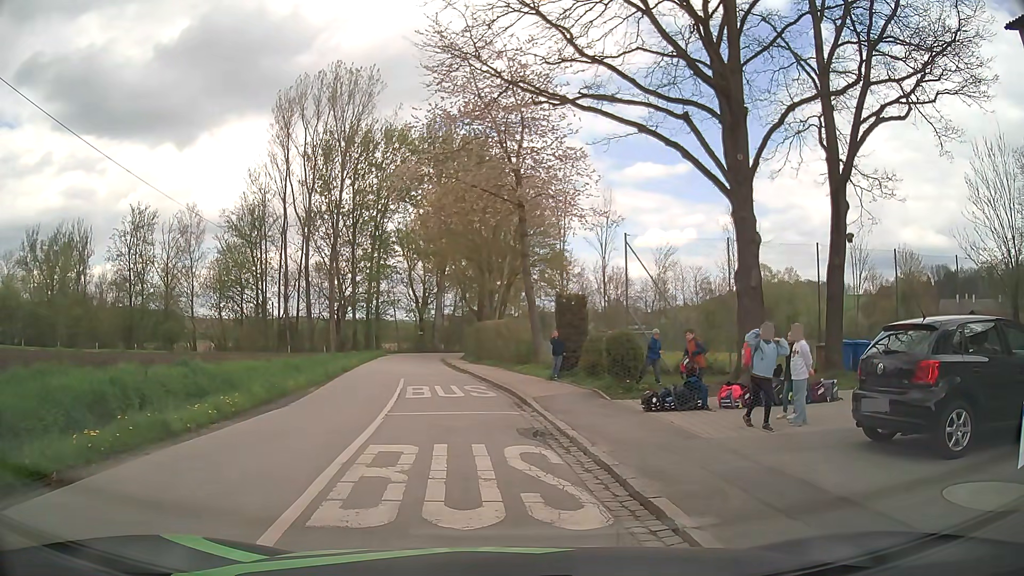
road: tertiary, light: Day
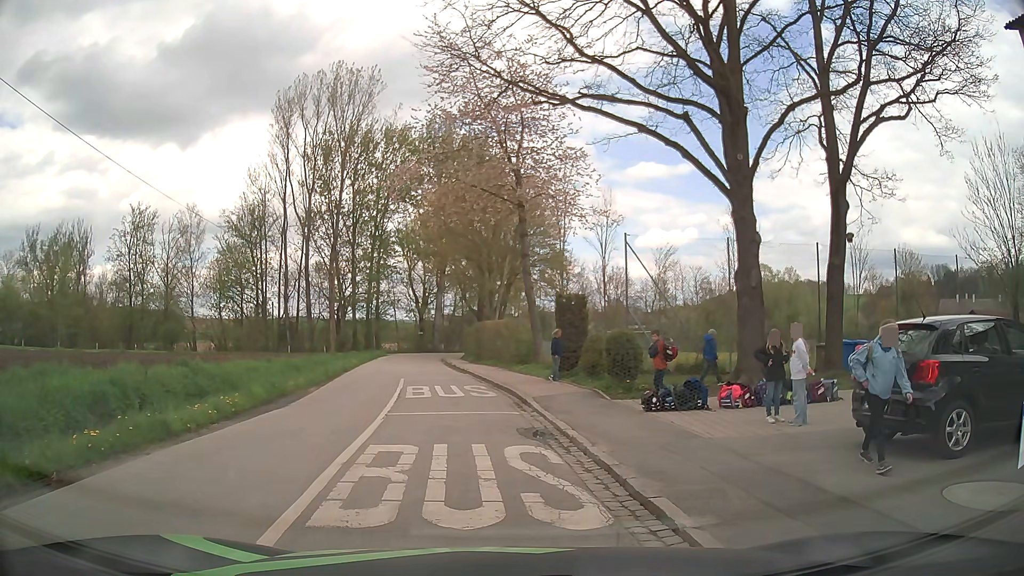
(0.0, 0.0) m; 0°
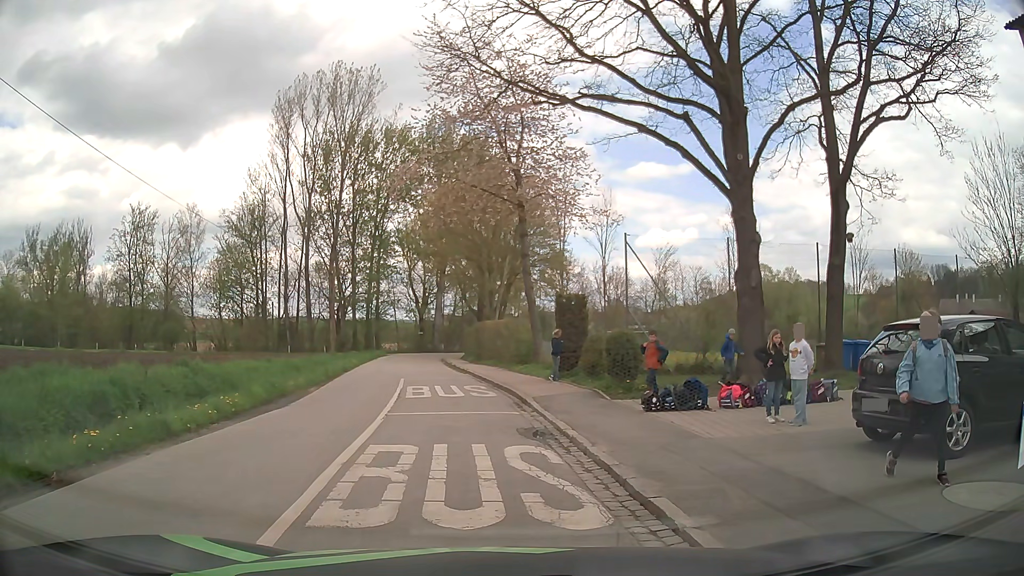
(0.0, 0.0) m; 0°
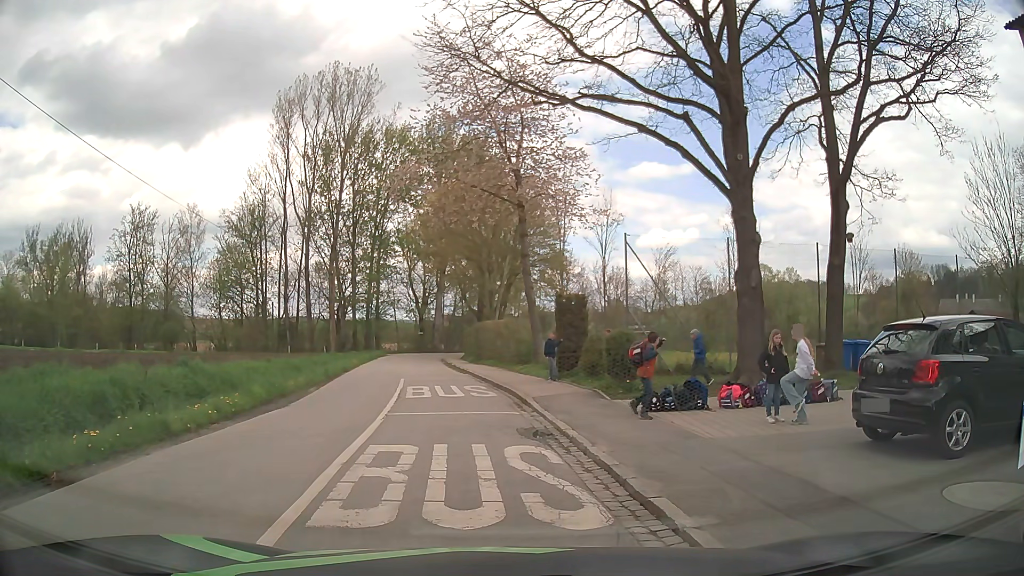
(0.0, 0.0) m; 0°
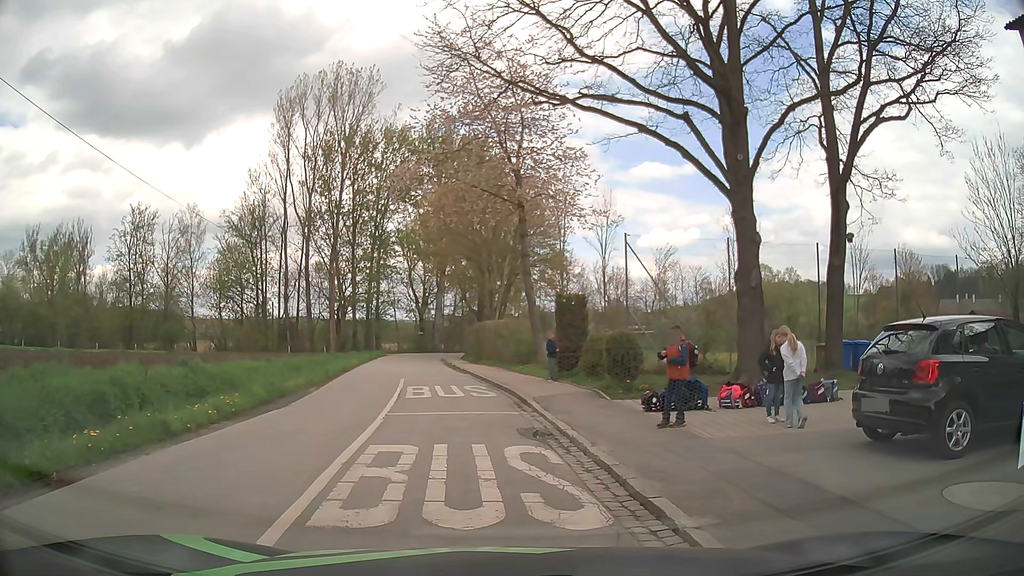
(0.0, 0.0) m; 0°
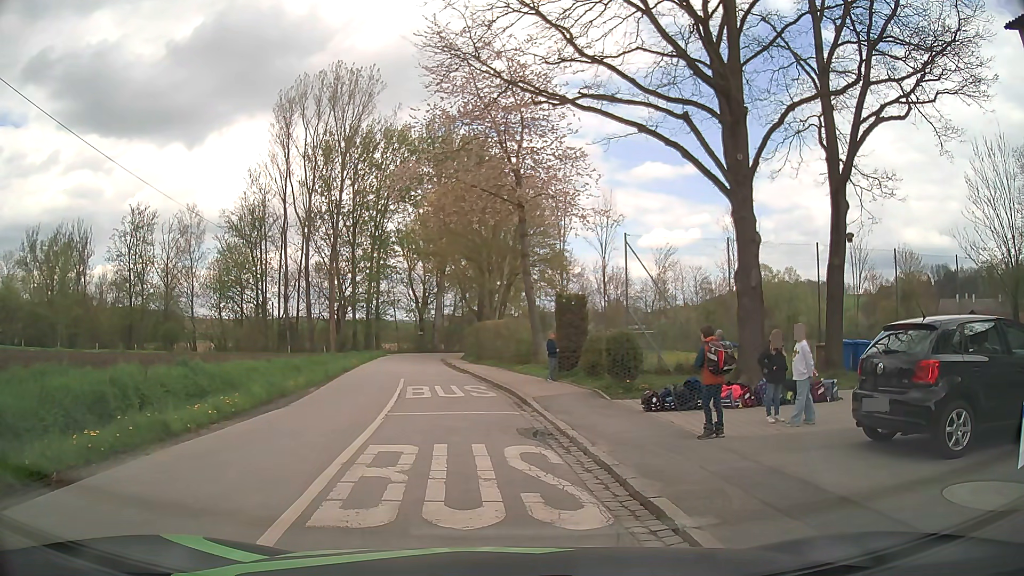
(0.0, 0.0) m; 0°
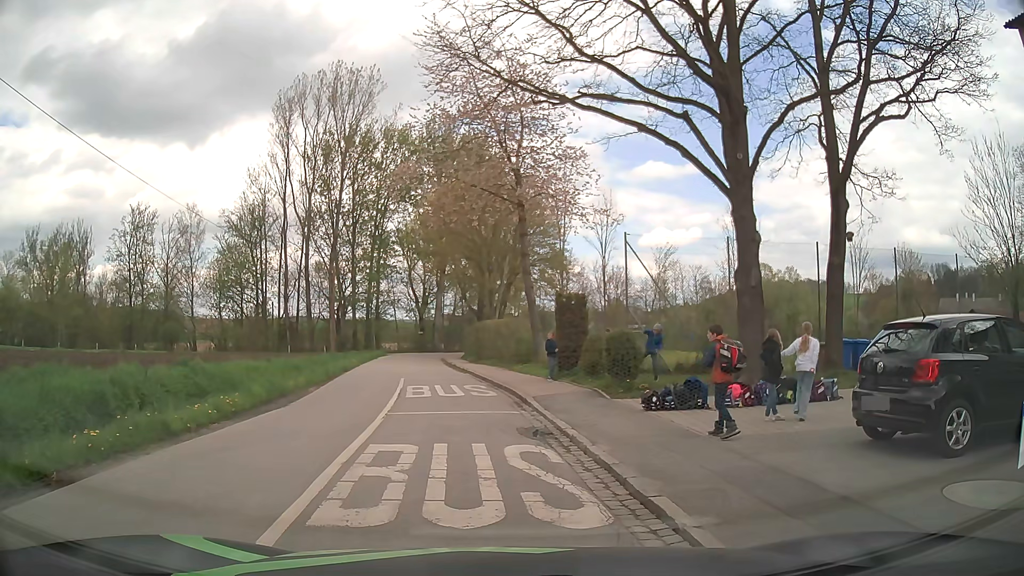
(0.0, 0.0) m; 0°
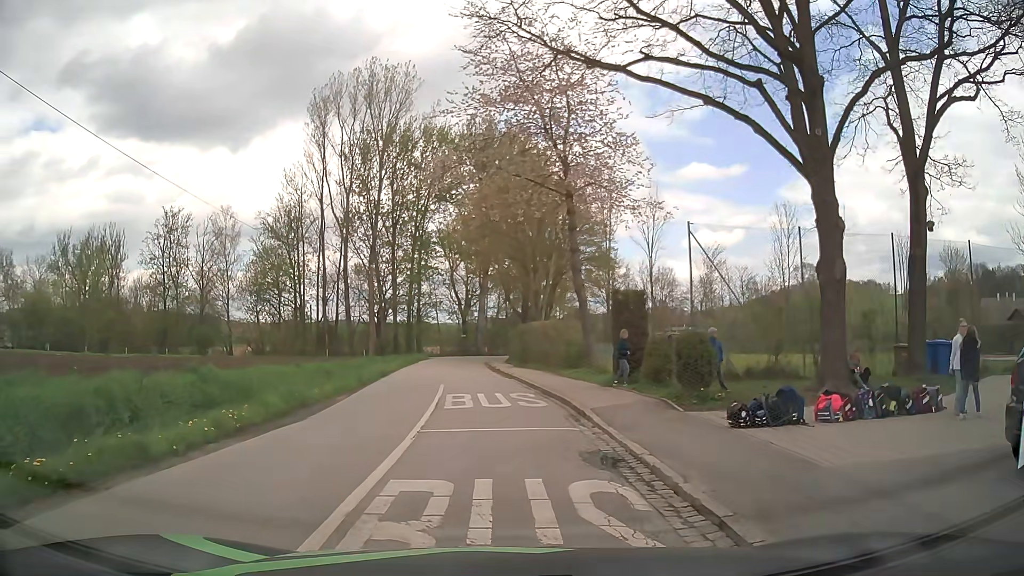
(-0.1, +2.3) m; -2°
